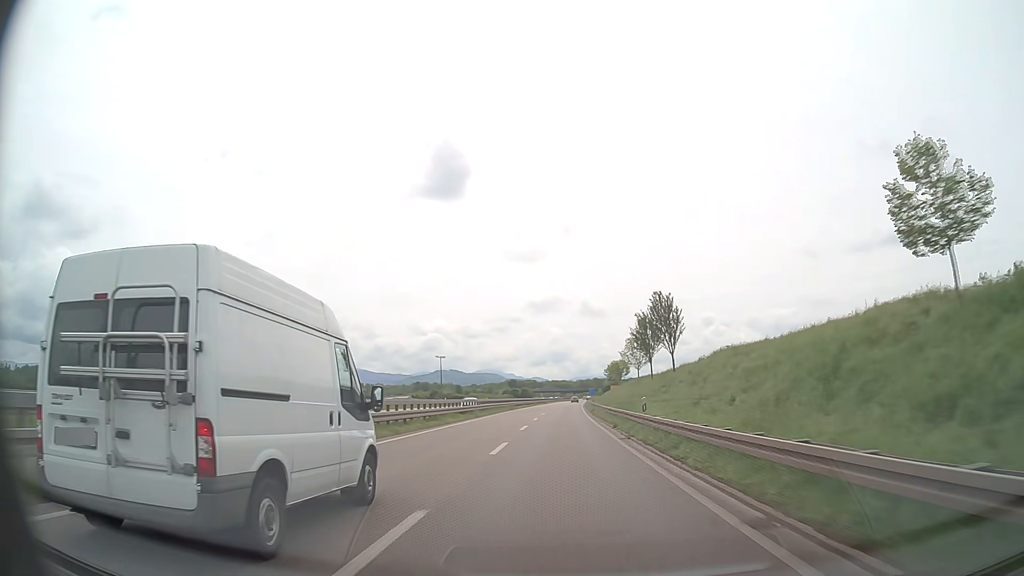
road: trunk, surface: asphalt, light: Day
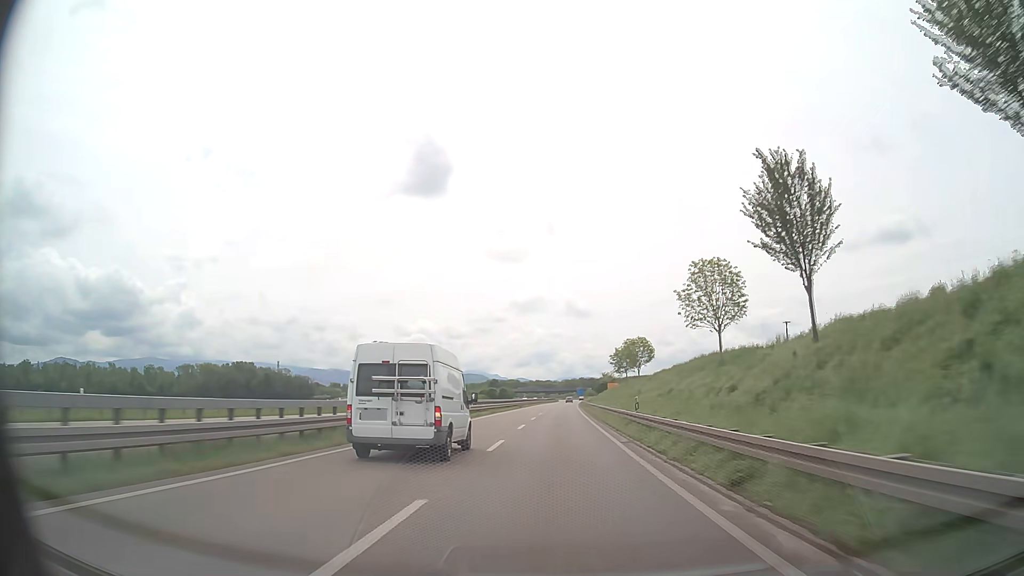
(+0.6, +47.0) m; +1°
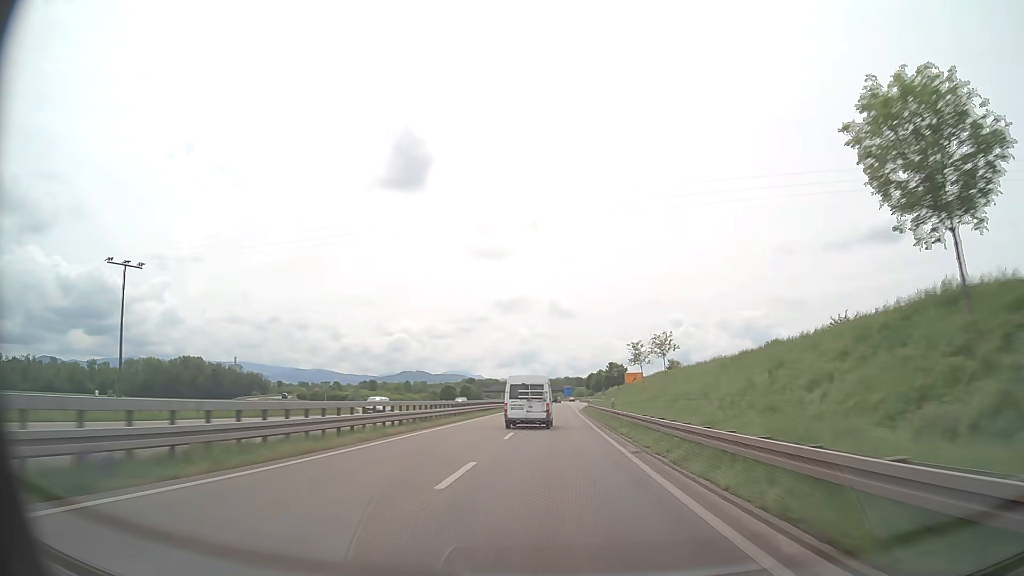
(+1.0, +78.3) m; +1°
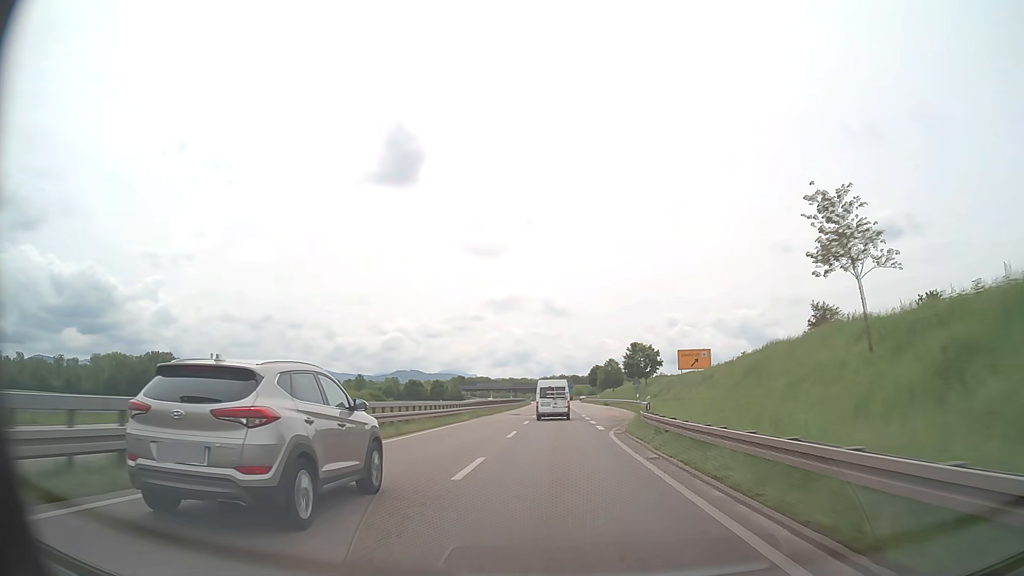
(+0.3, +47.0) m; +1°
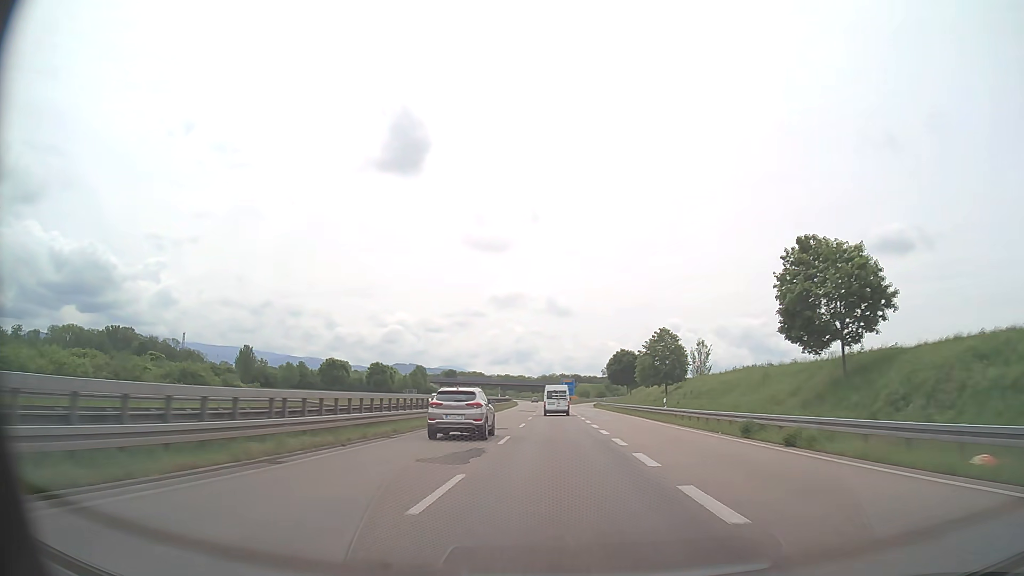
(+0.1, +62.7) m; 0°
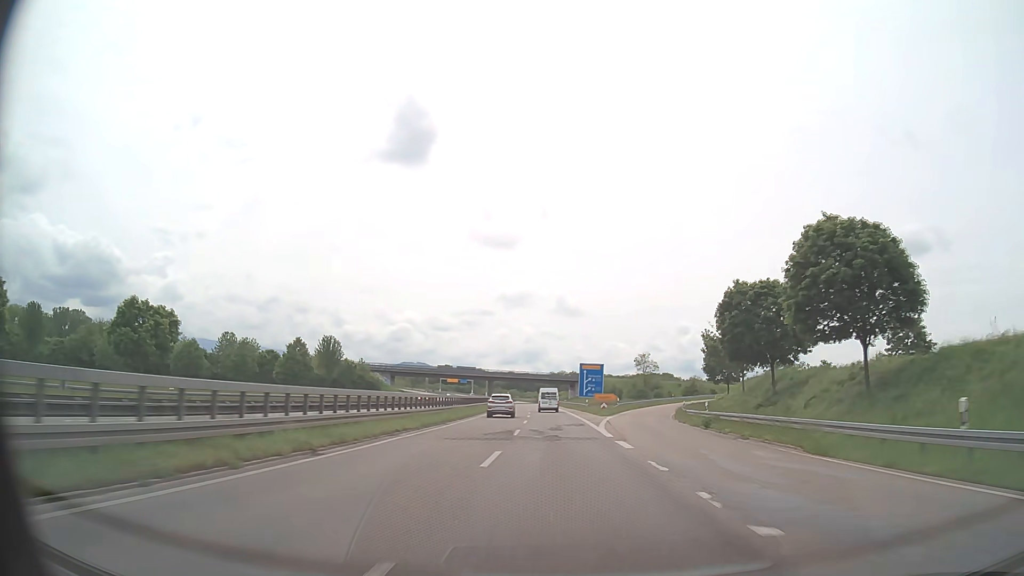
(-0.5, +78.3) m; -1°
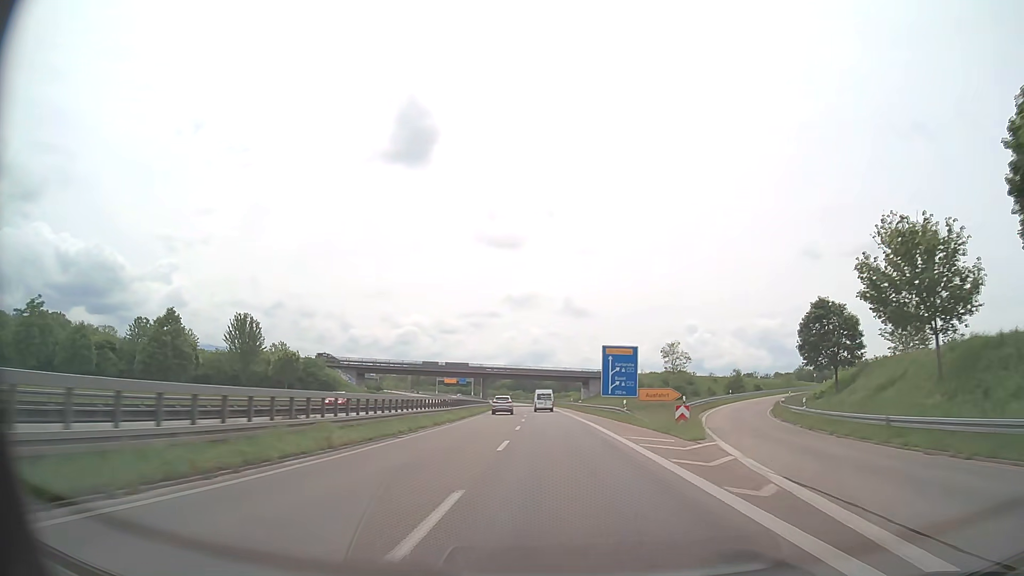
(-0.1, +31.3) m; 0°
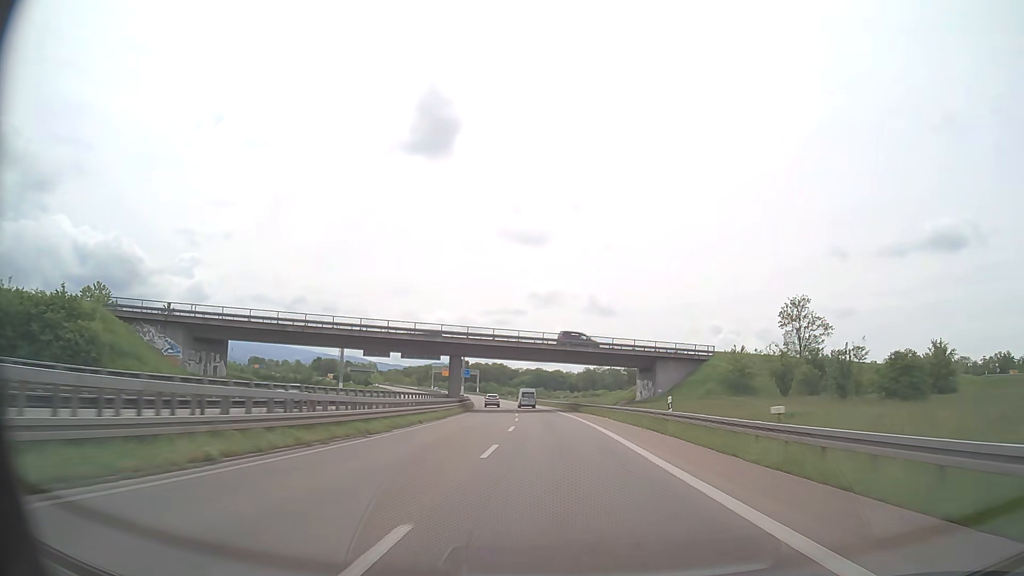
(-1.4, +62.6) m; -2°
(0, +10) (0, +20) (0, +30) (-1, +40) (-1, +50) (-2, +60) (-2, +70) (-3, +80) (-4, +90) (-5, +100) m
